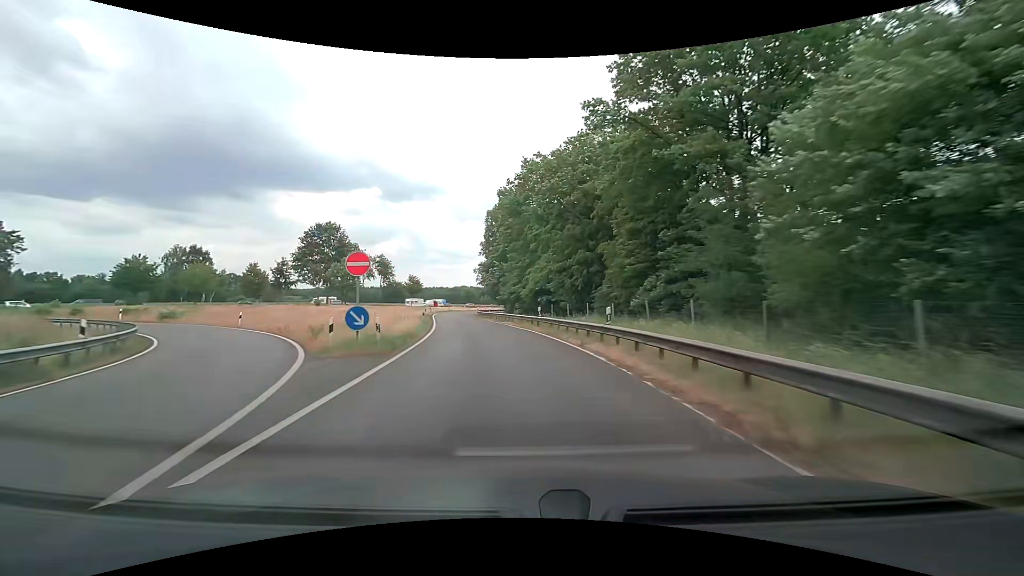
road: motorway_link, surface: asphalt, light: Day
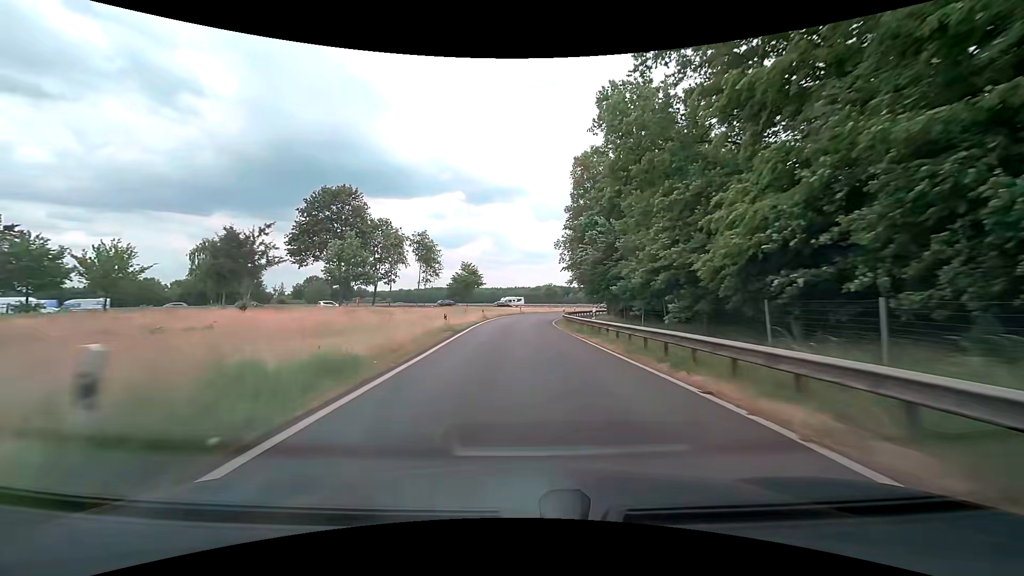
(-3.1, +31.7) m; -10°
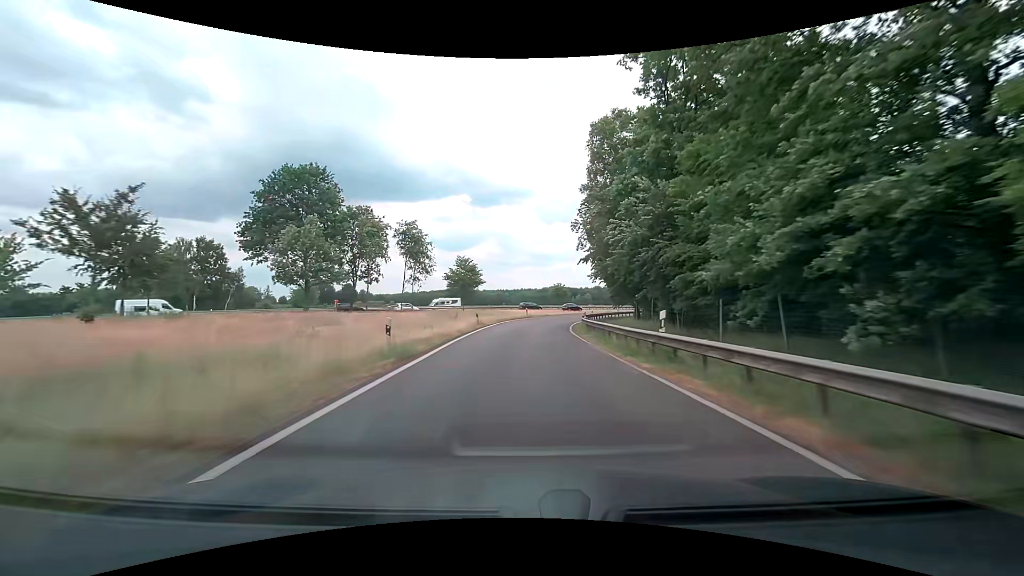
(-0.1, +10.9) m; -1°
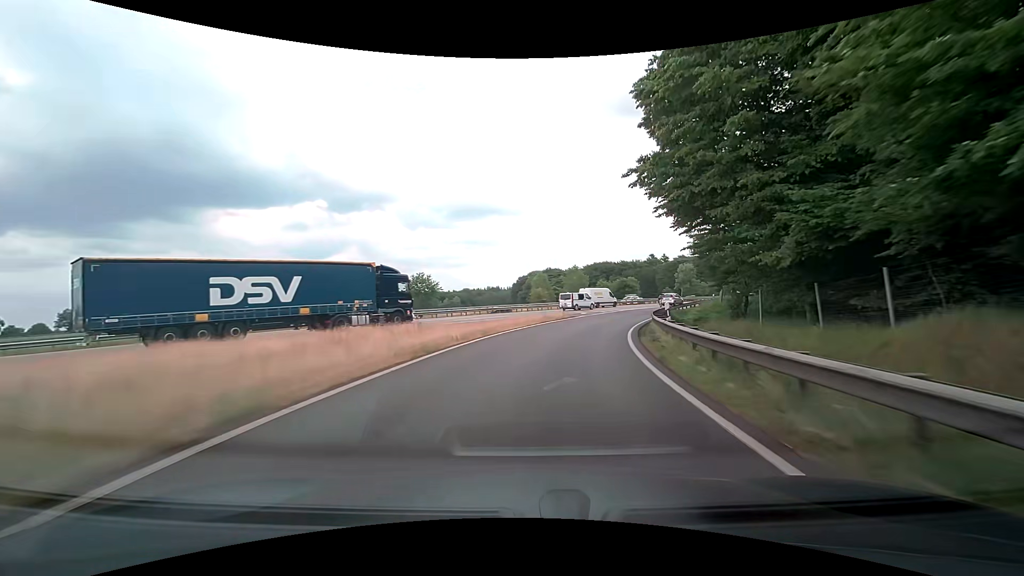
(+3.6, +54.7) m; +14°
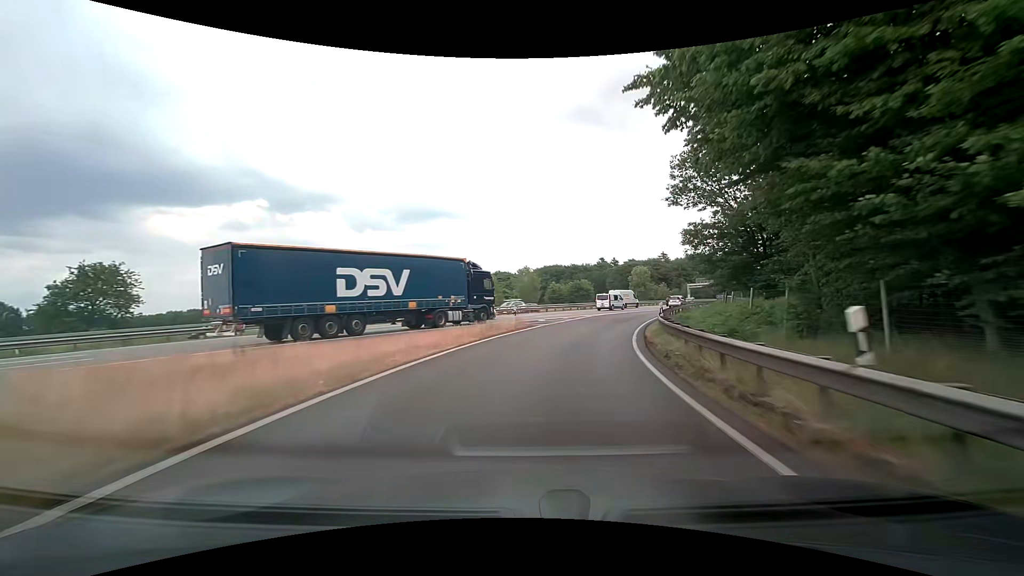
(+0.5, +10.7) m; +6°
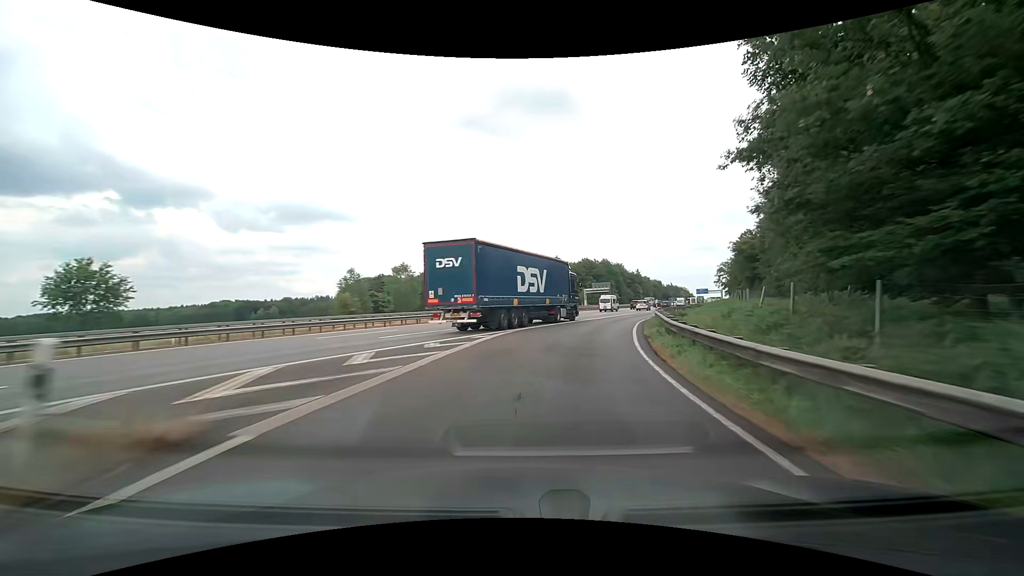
(+2.3, +21.2) m; +12°
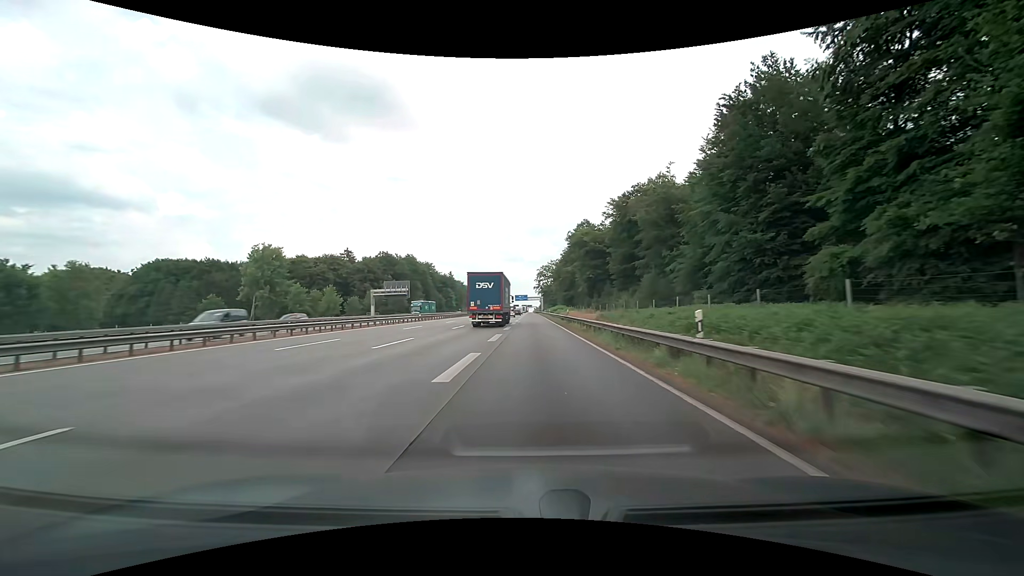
(+12.7, +53.1) m; +22°
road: motorway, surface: concrete
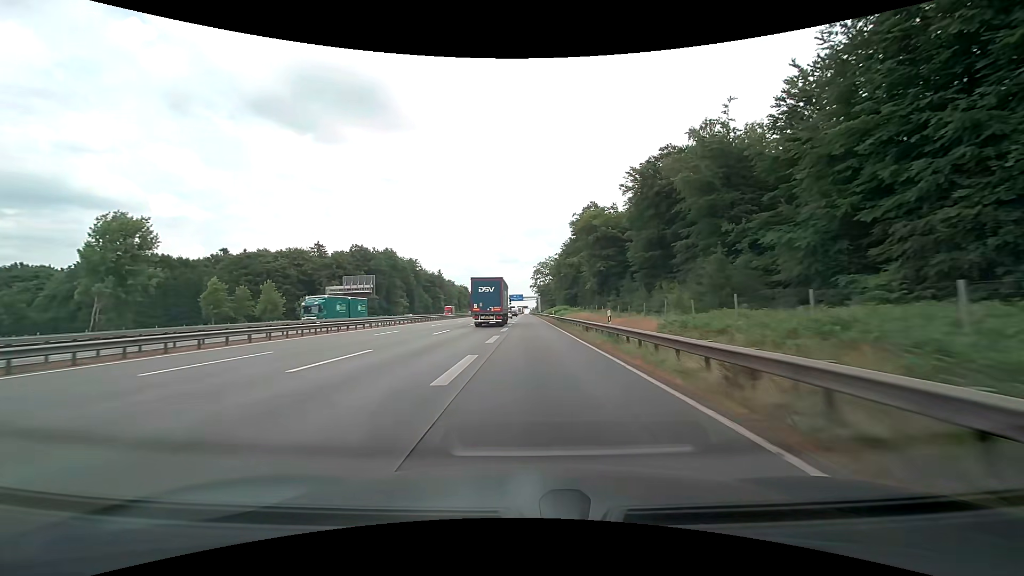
(+0.2, +24.6) m; +1°
(0, +10) (0, +20) (0, +30) (0, +40) (0, +50) (-1, +60) (-1, +70) (-1, +80) (-2, +90) (-2, +100) m
